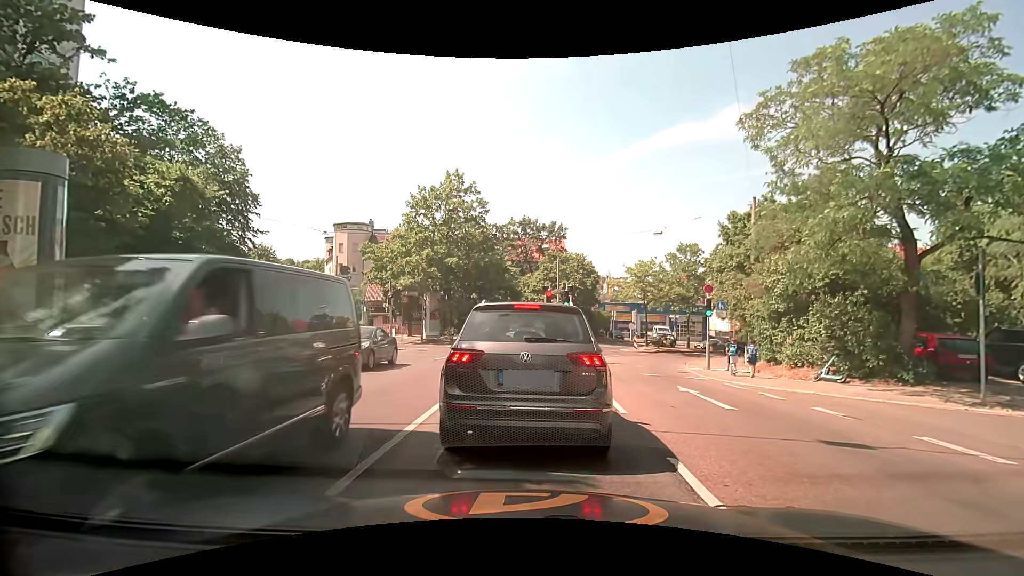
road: secondary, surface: asphalt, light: Day
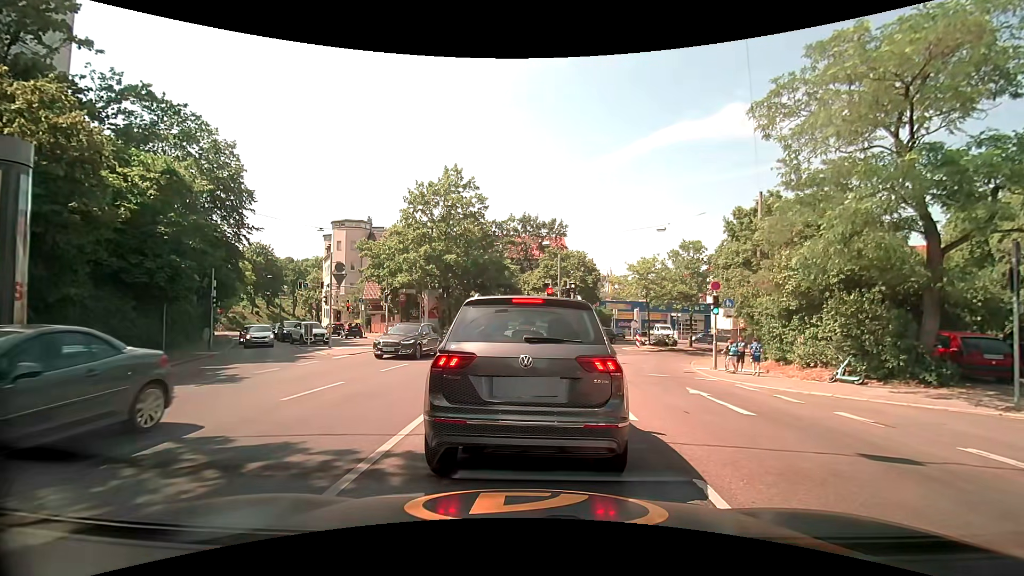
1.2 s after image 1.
(0.0, +0.8) m; 0°
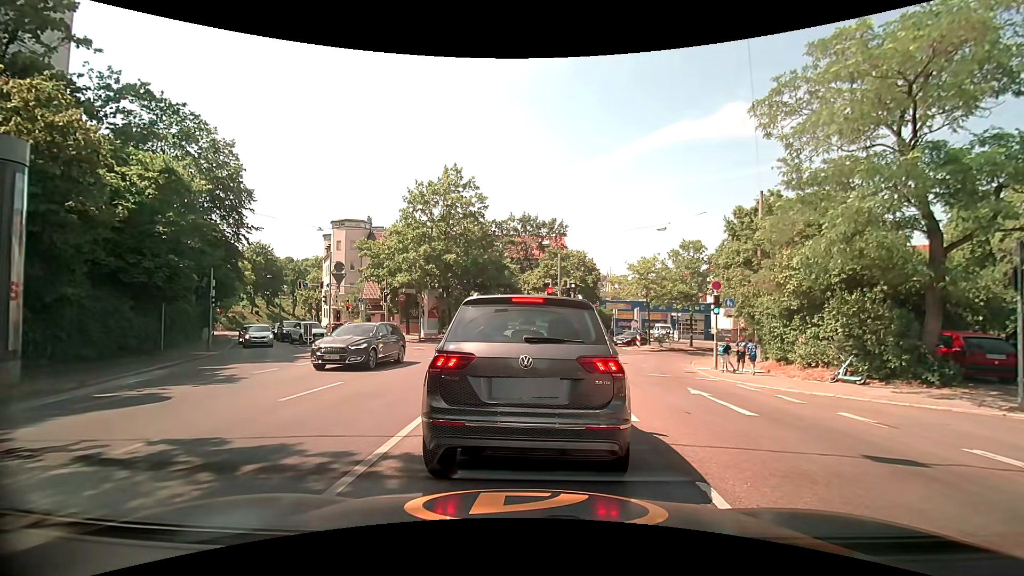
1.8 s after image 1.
(0.0, +0.1) m; 0°
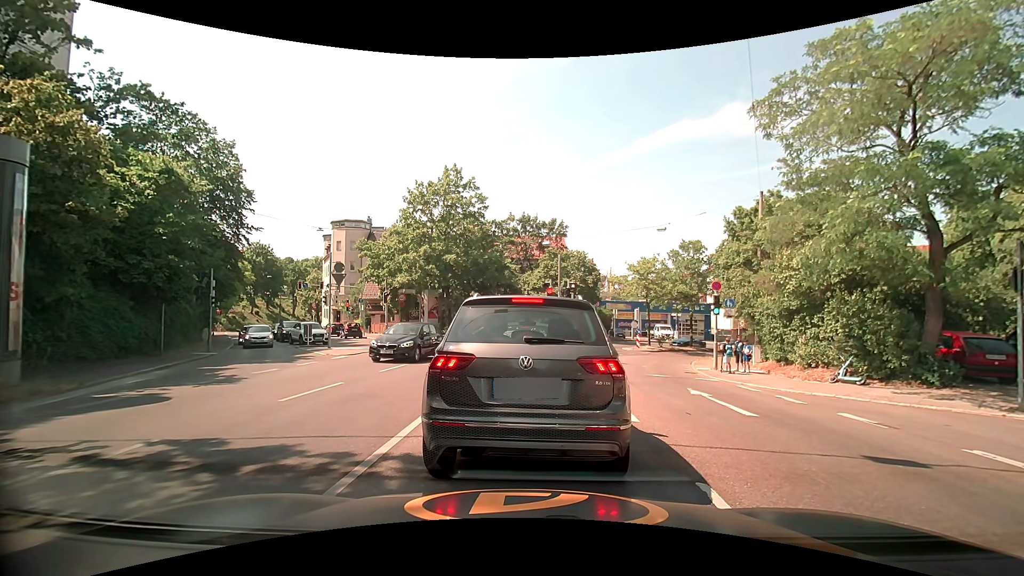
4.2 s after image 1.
(0.0, +0.1) m; 0°
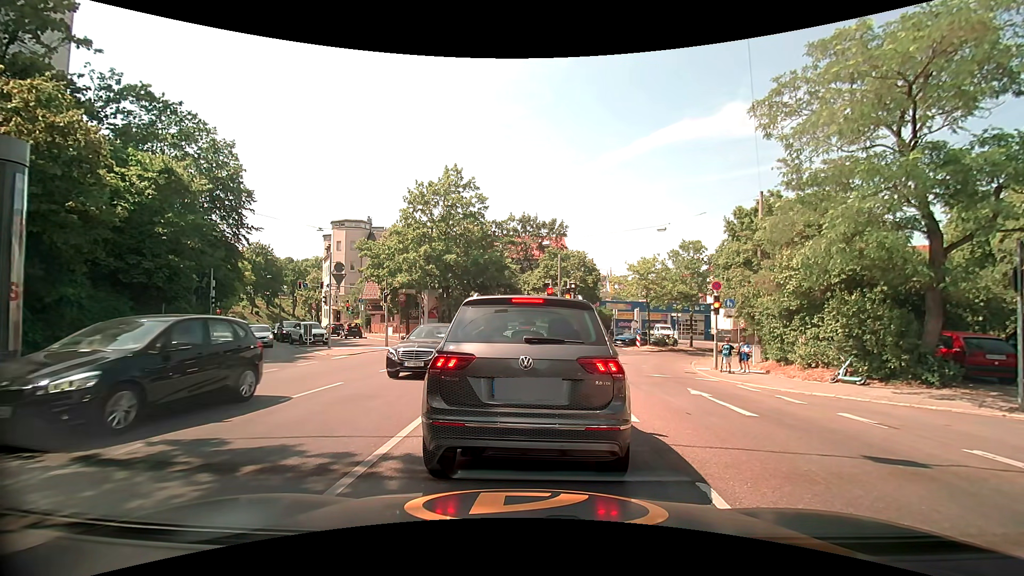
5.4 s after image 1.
(0.0, 0.0) m; 0°
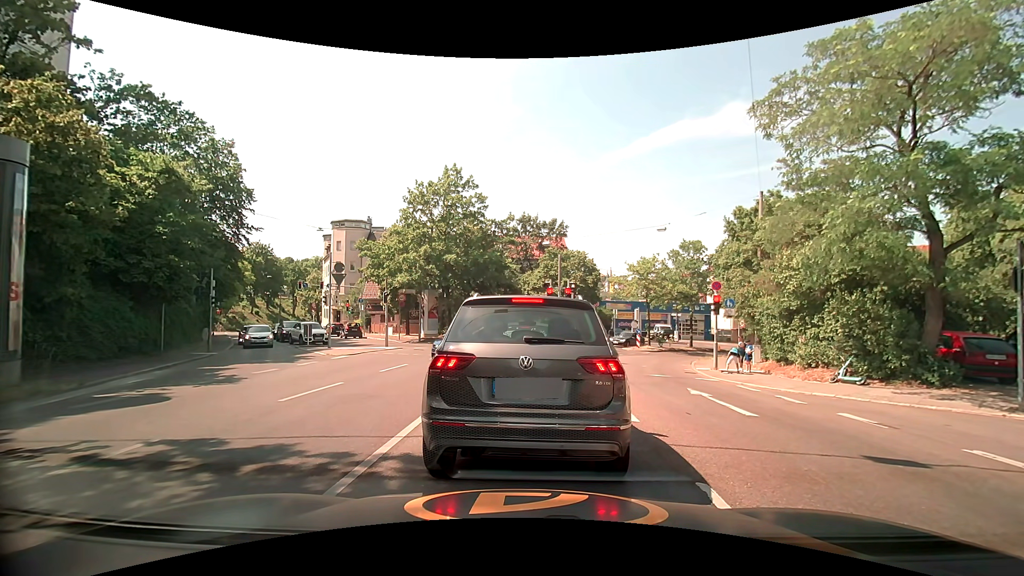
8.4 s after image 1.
(0.0, 0.0) m; 0°
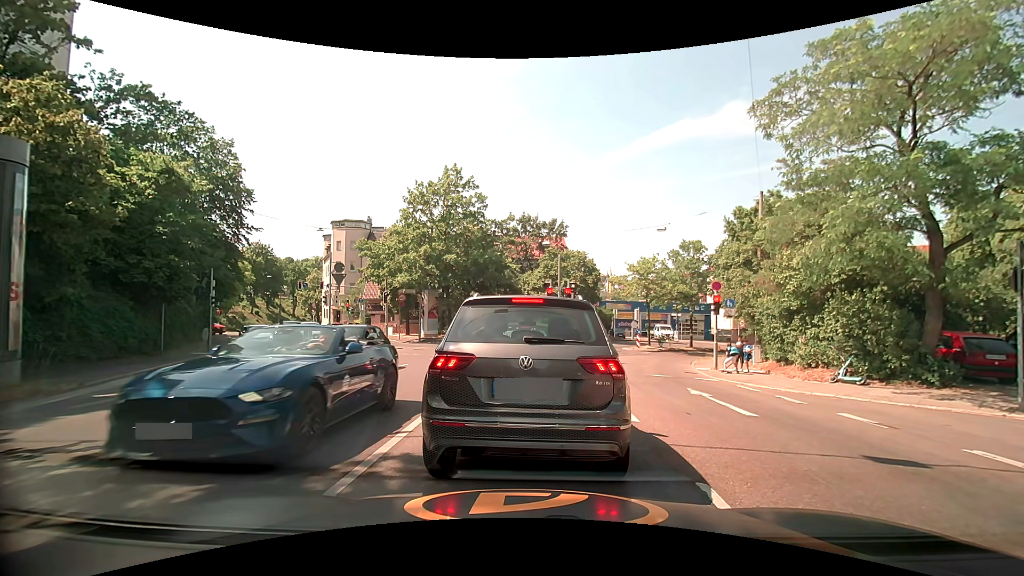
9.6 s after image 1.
(0.0, 0.0) m; 0°
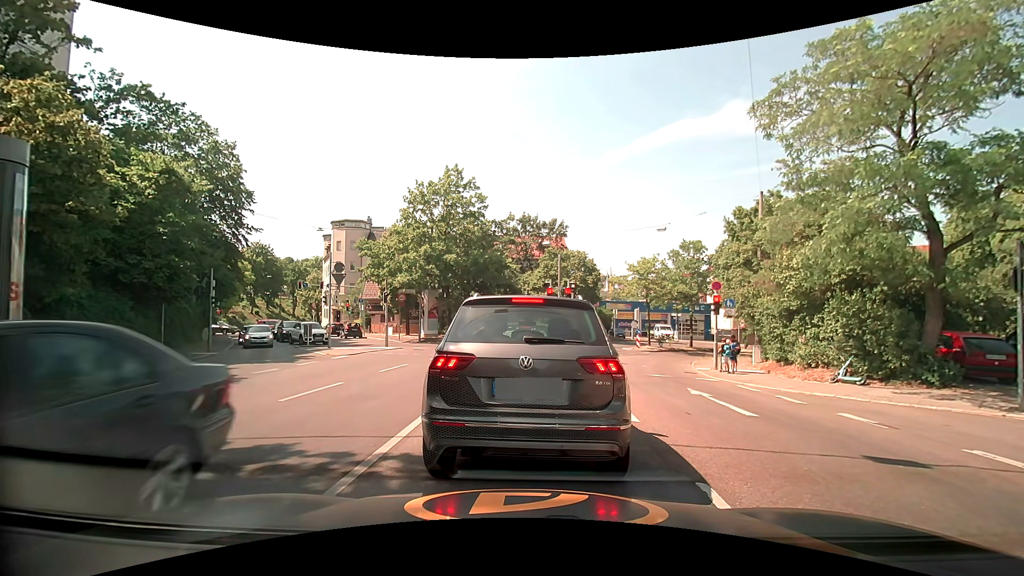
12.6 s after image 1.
(0.0, 0.0) m; 0°
